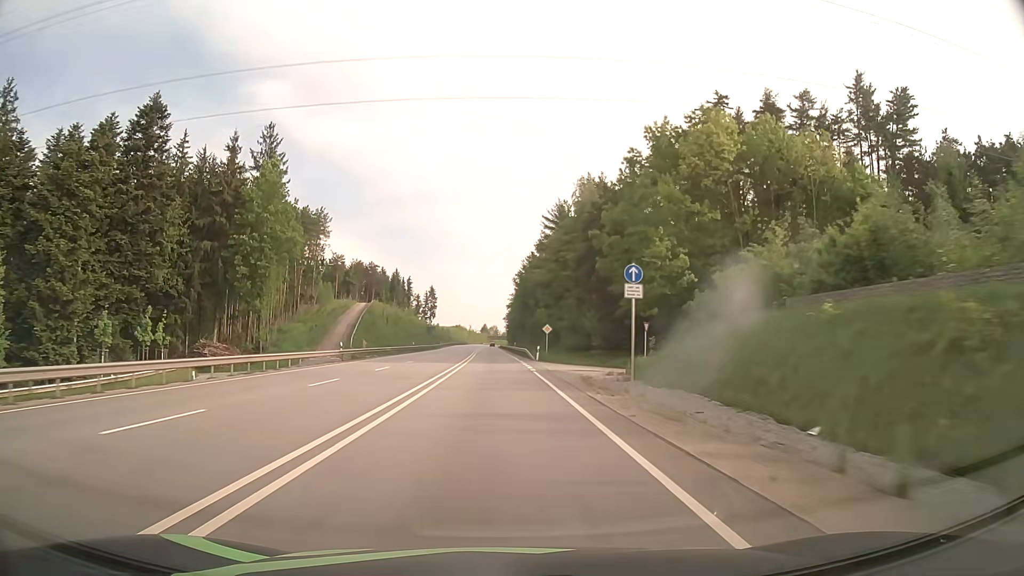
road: primary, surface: asphalt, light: Day
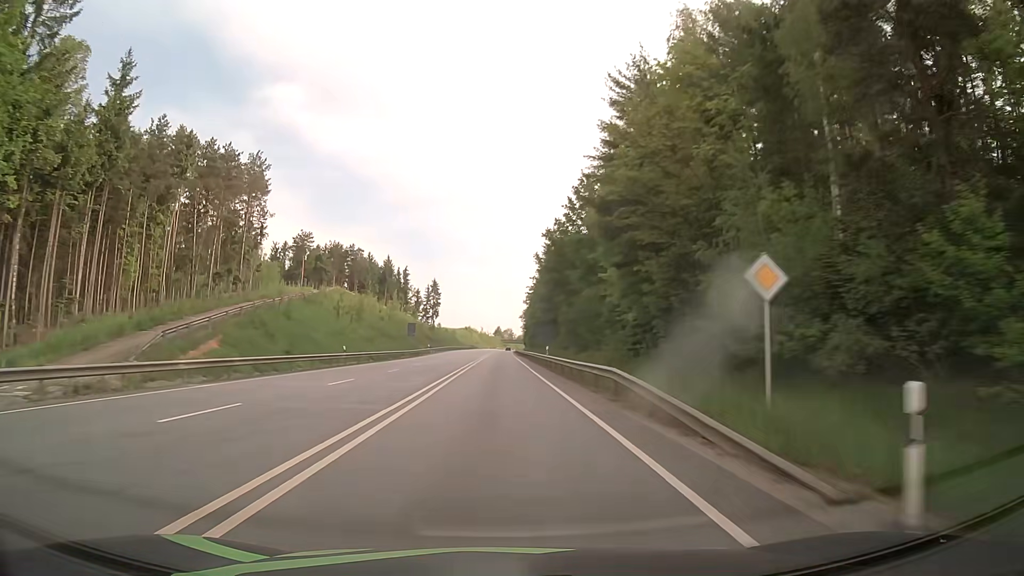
(-0.6, +45.9) m; -1°
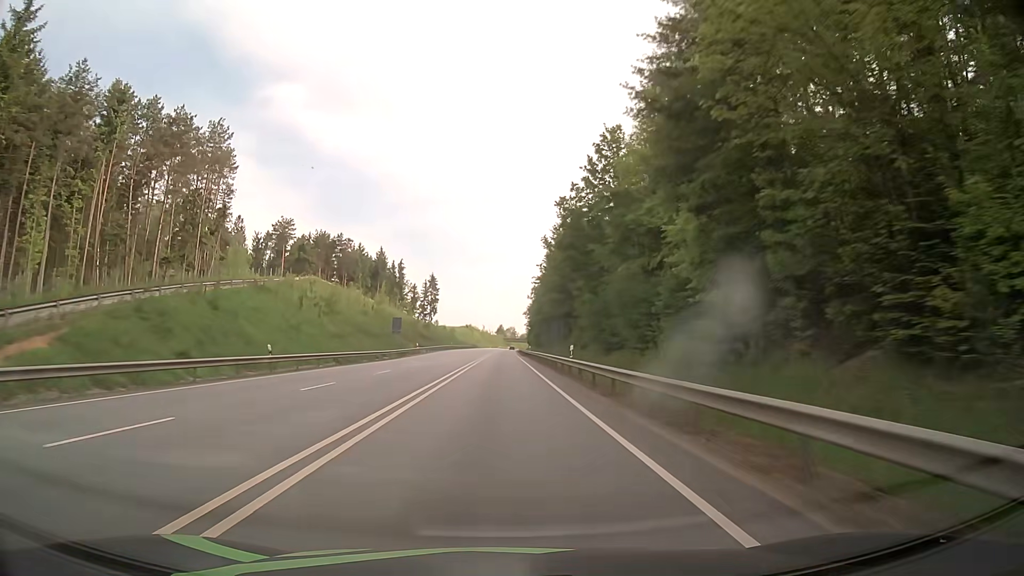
(0.0, +15.4) m; 0°
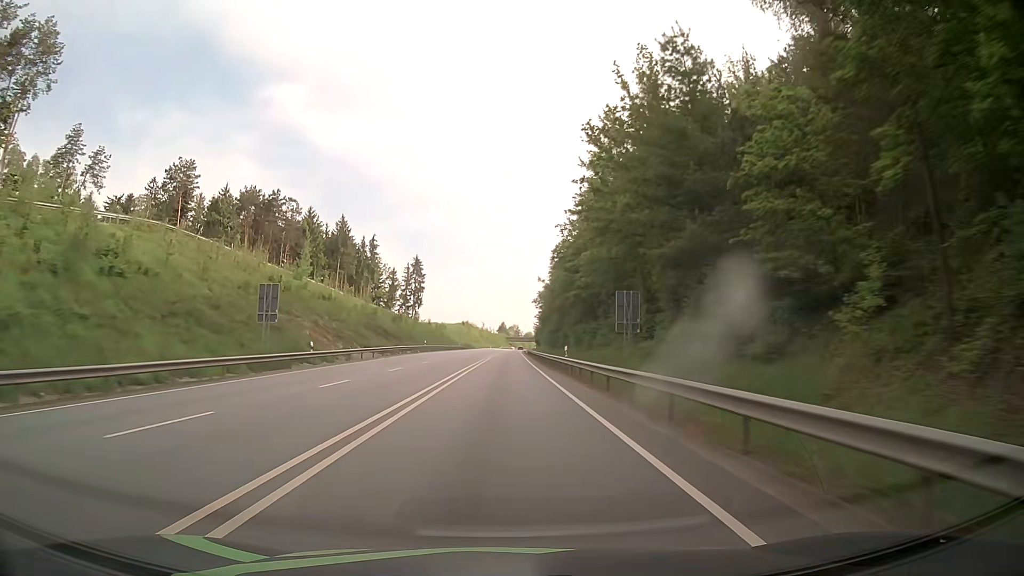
(-0.1, +46.4) m; 0°
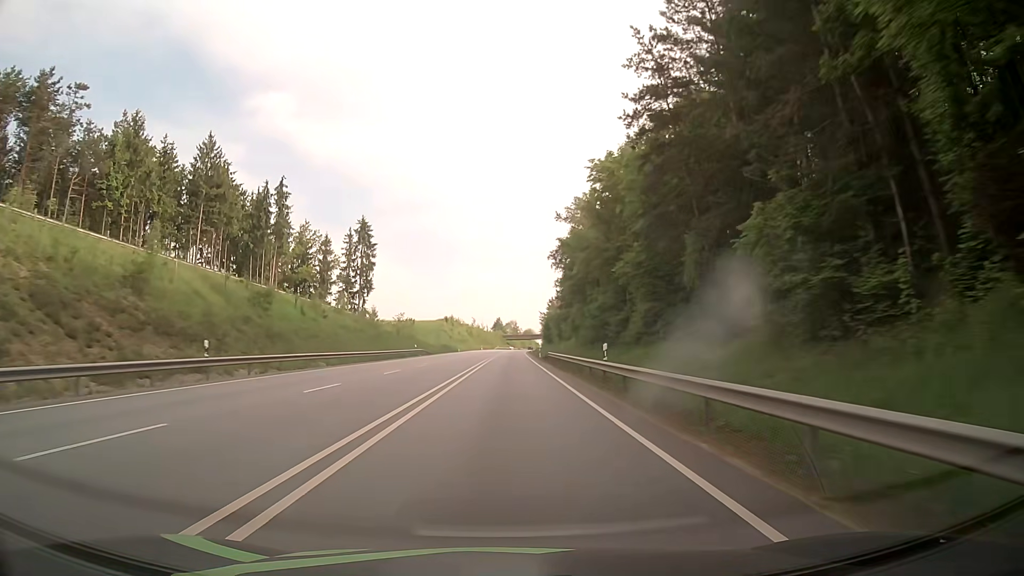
(+0.5, +61.9) m; +1°
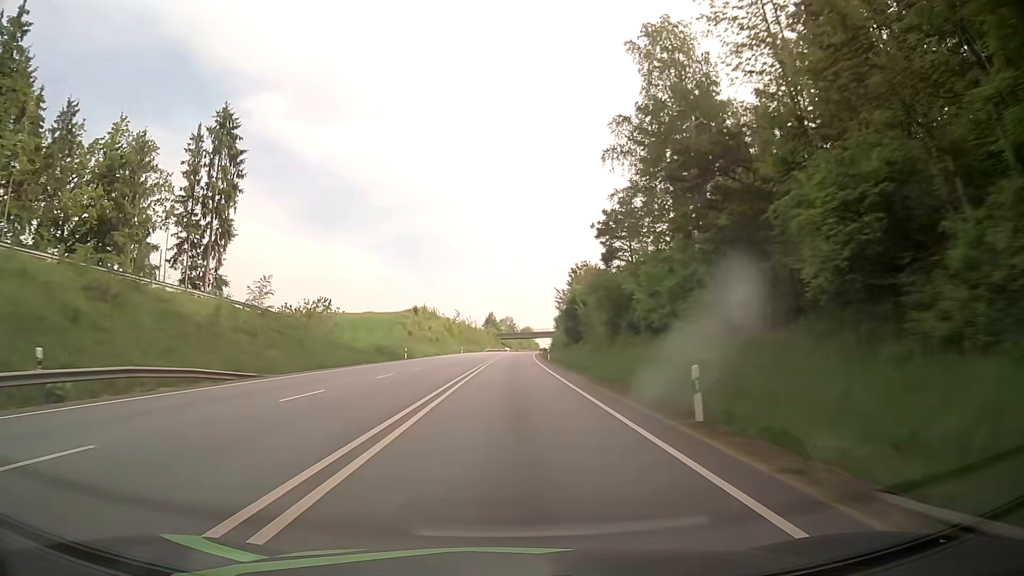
(+0.2, +61.9) m; 0°
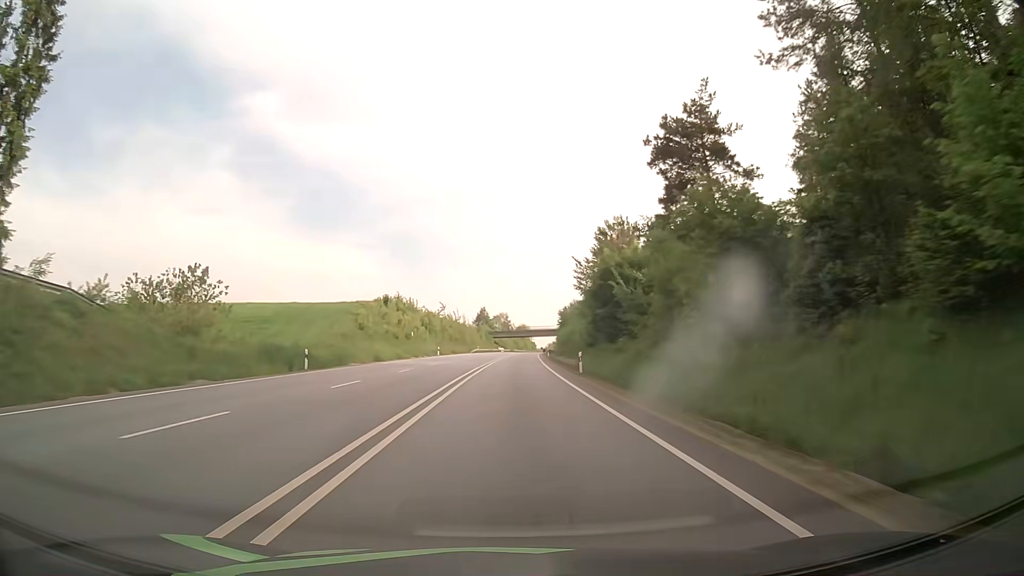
(+0.1, +31.0) m; +1°
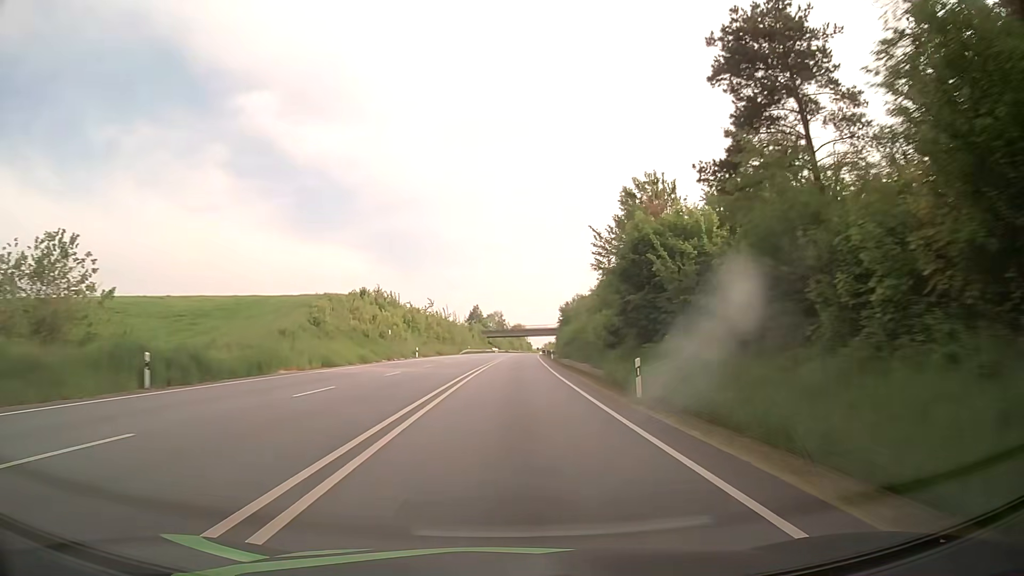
(0.0, +15.4) m; +1°
(0, +10) (0, +20) (0, +30) (0, +40) (0, +50) (+1, +60) (+1, +70) (+1, +80) (+2, +90) (+2, +100) m
